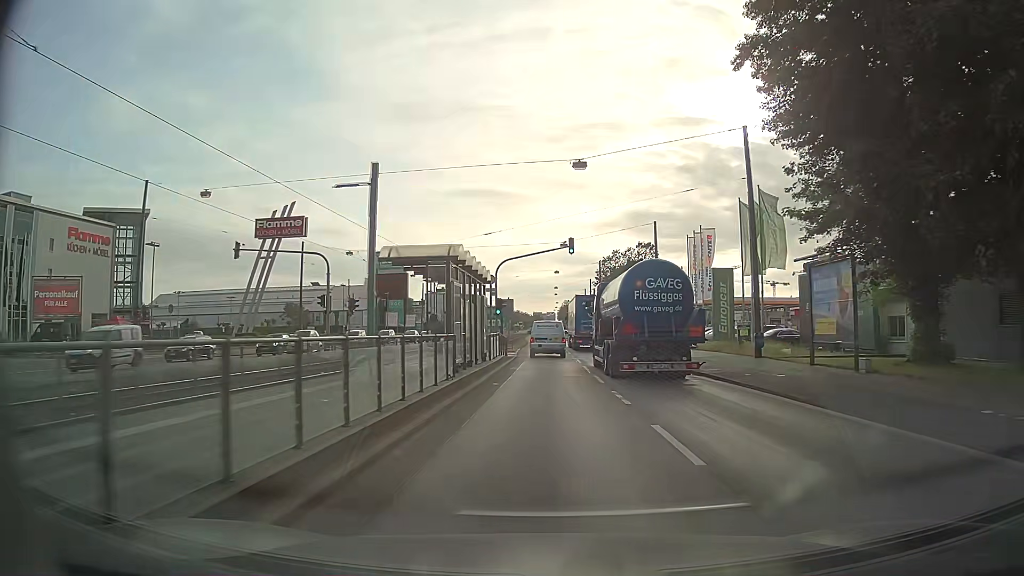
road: primary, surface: asphalt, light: Day
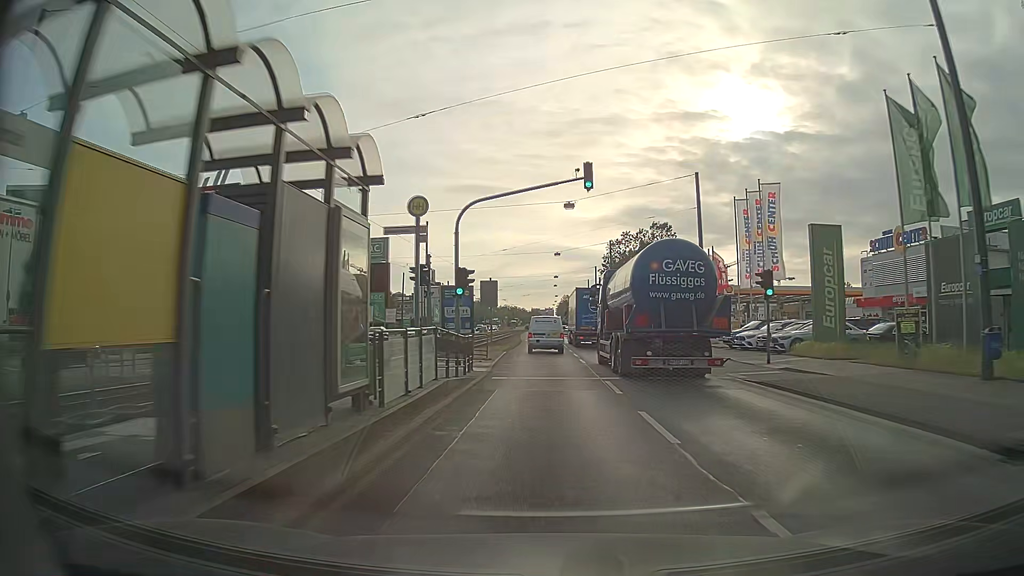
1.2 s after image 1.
(+0.2, +17.0) m; +1°
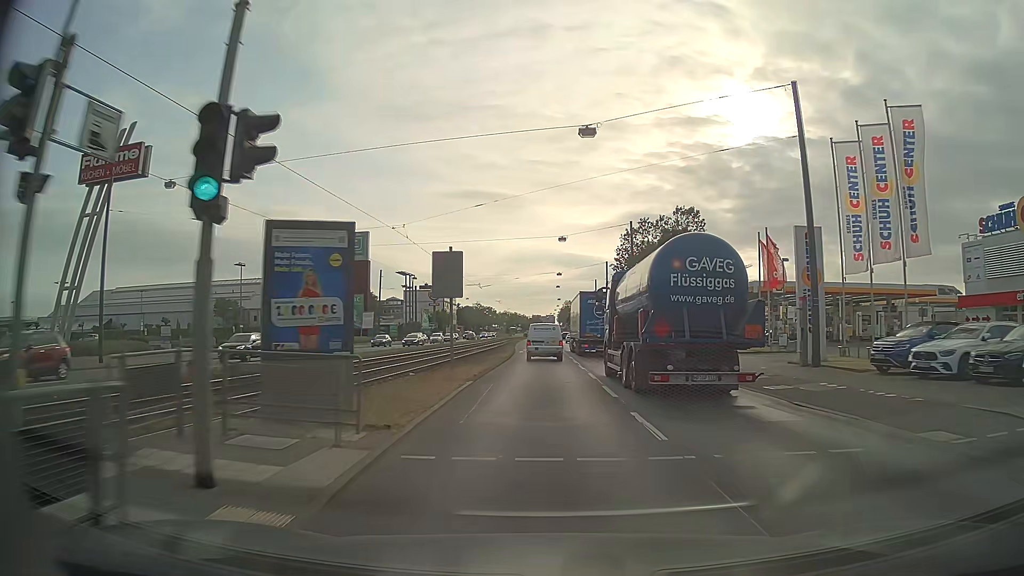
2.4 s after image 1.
(-0.1, +17.2) m; 0°
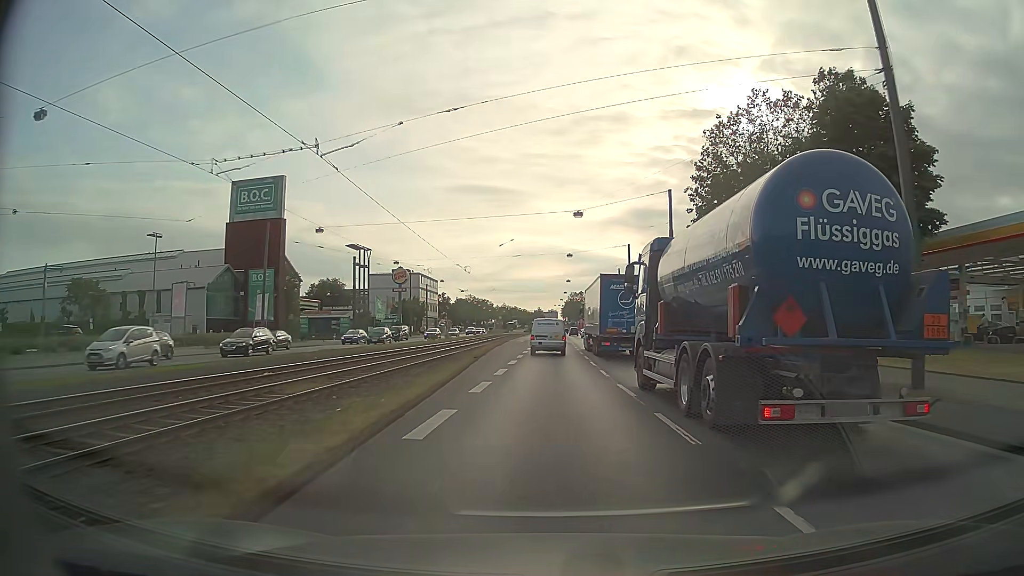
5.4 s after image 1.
(-0.1, +43.3) m; 0°
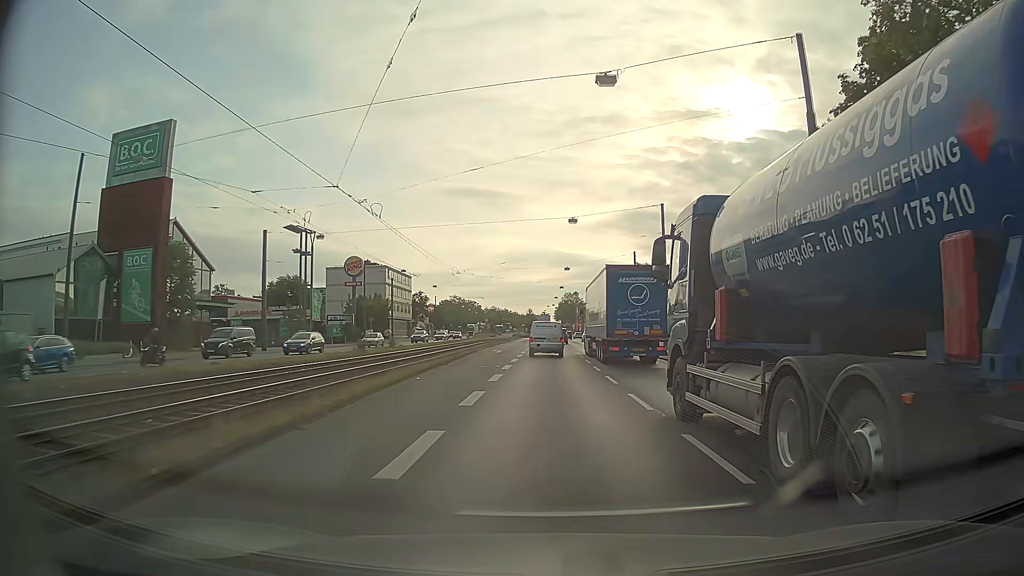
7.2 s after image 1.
(+0.1, +26.3) m; 0°
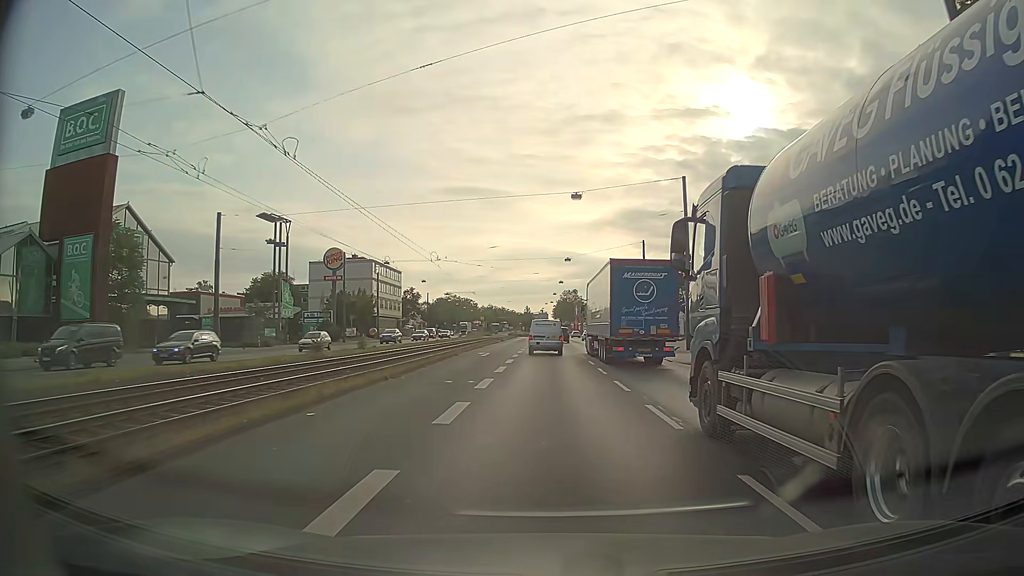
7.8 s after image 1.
(+0.1, +8.8) m; 0°
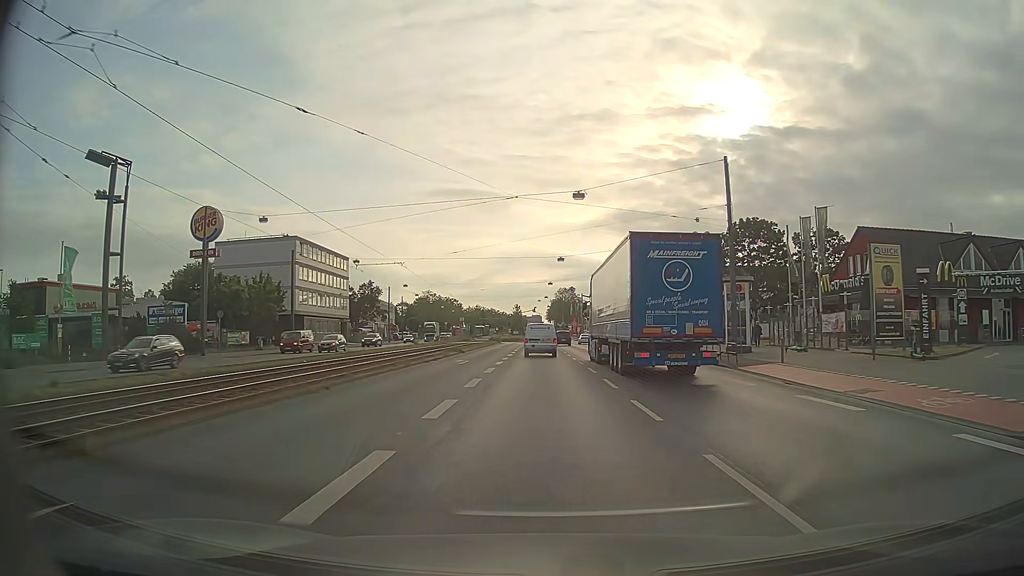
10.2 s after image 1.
(+0.2, +35.3) m; +1°
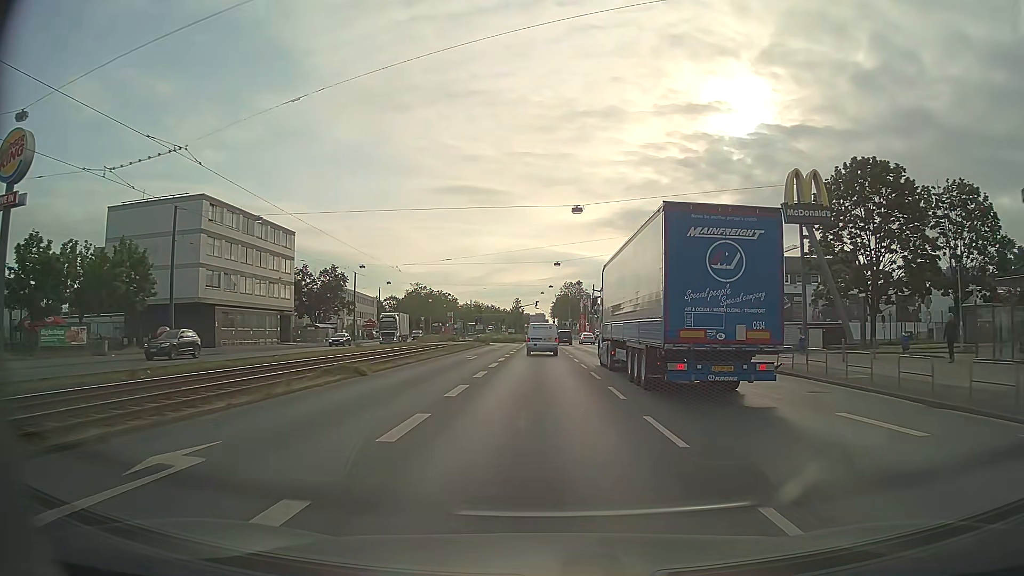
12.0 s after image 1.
(0.0, +26.5) m; 0°
(0, +10) (0, +20) (0, +30) (0, +40) (0, +50) (-1, +60) (-1, +70) (-1, +80) (-1, +90) (-1, +100) m
